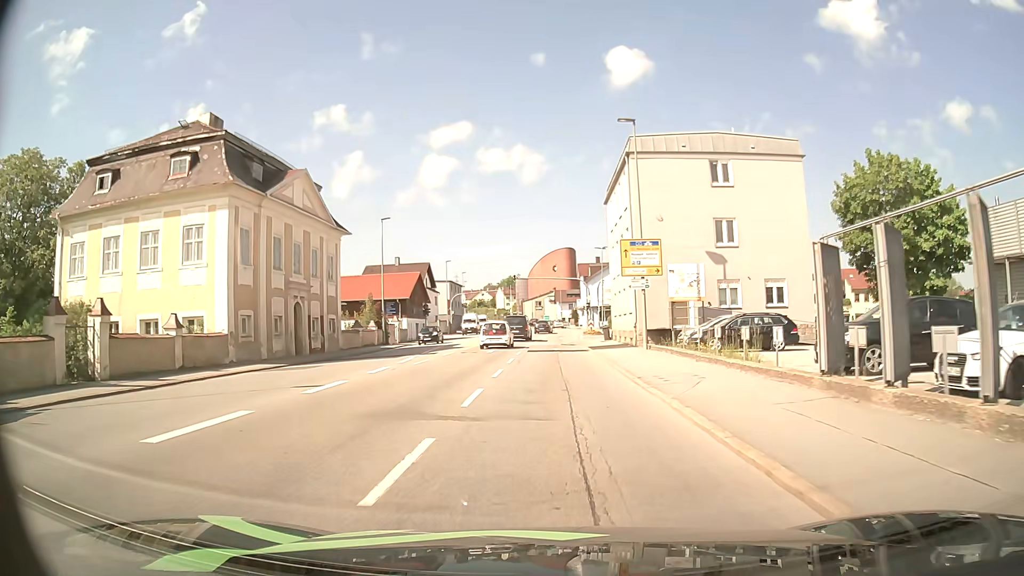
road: tertiary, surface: asphalt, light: Day
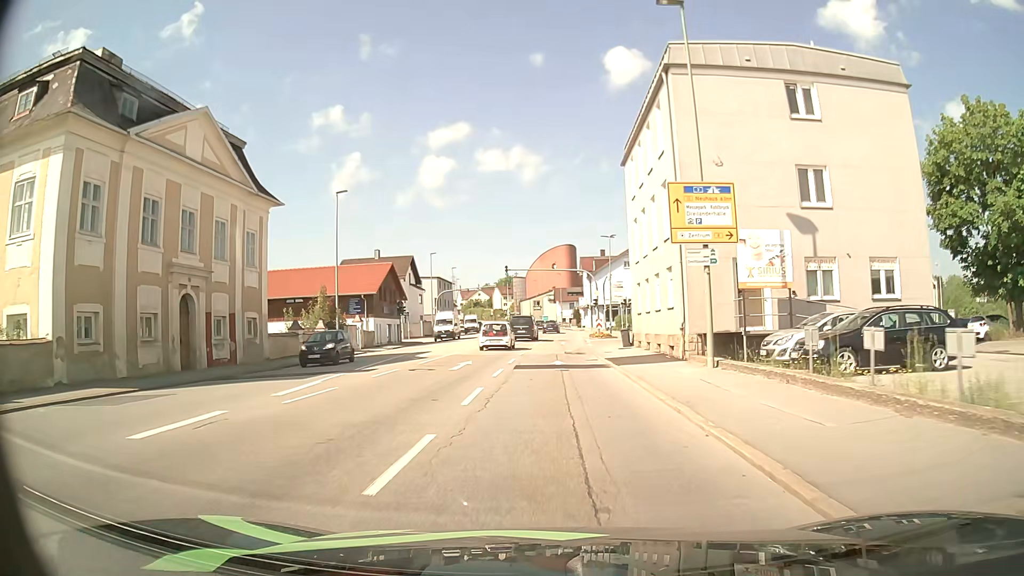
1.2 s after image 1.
(-0.1, +11.9) m; -1°
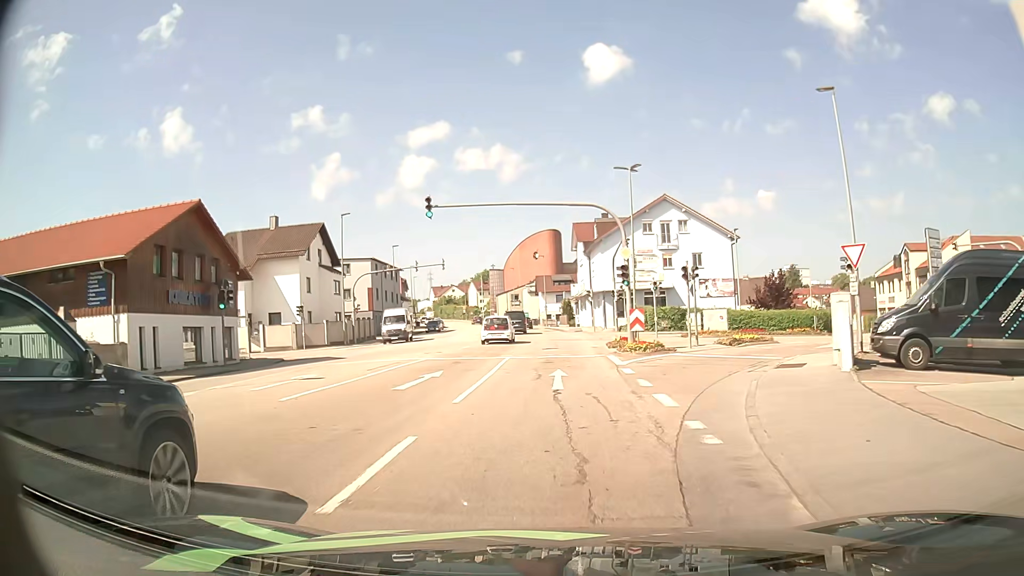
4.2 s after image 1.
(+0.3, +31.1) m; +1°
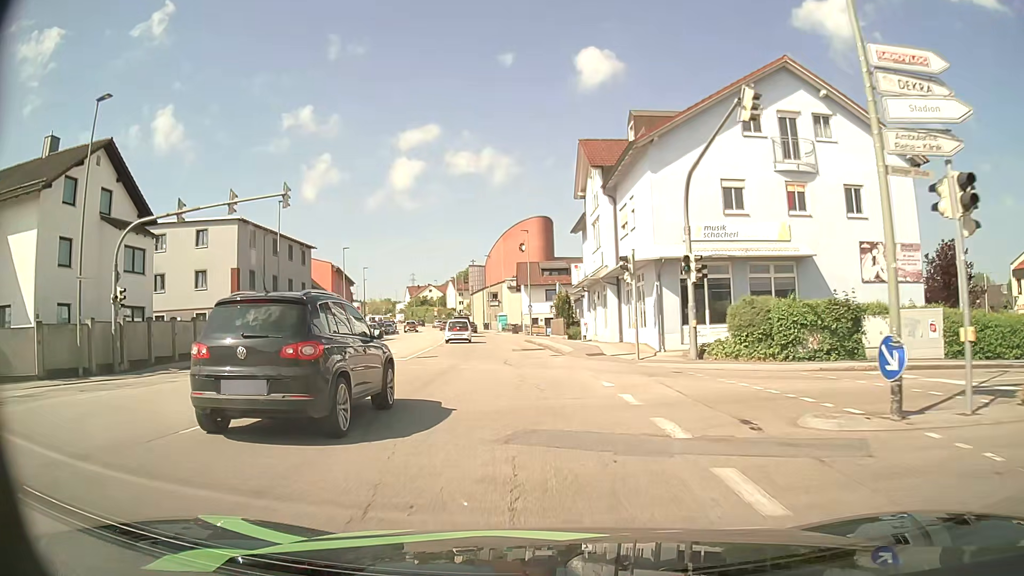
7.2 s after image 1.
(+0.3, +31.7) m; +1°
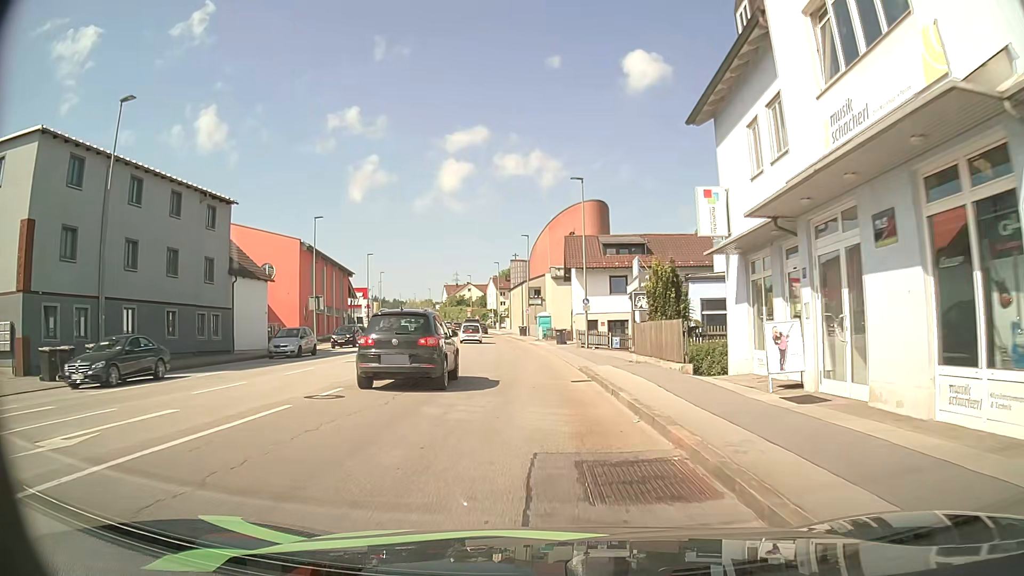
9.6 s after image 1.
(-0.9, +25.0) m; -4°
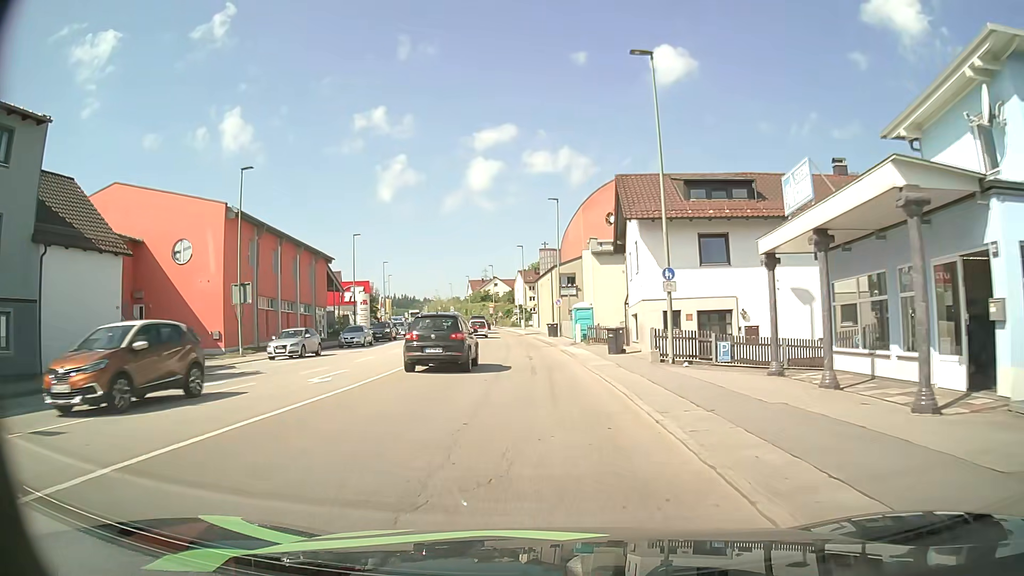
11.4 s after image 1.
(-0.2, +19.0) m; -2°
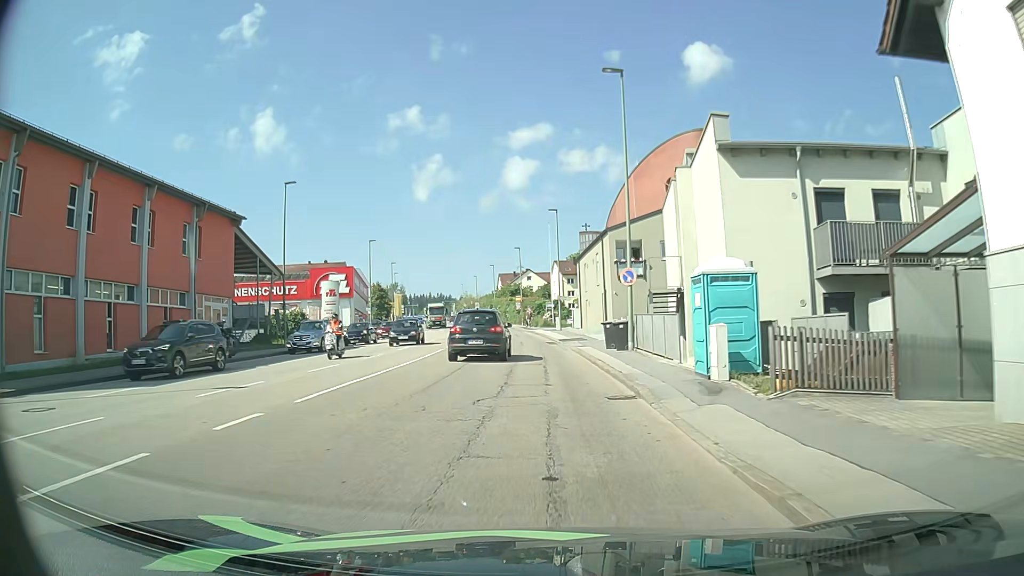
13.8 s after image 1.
(-0.7, +26.4) m; -4°
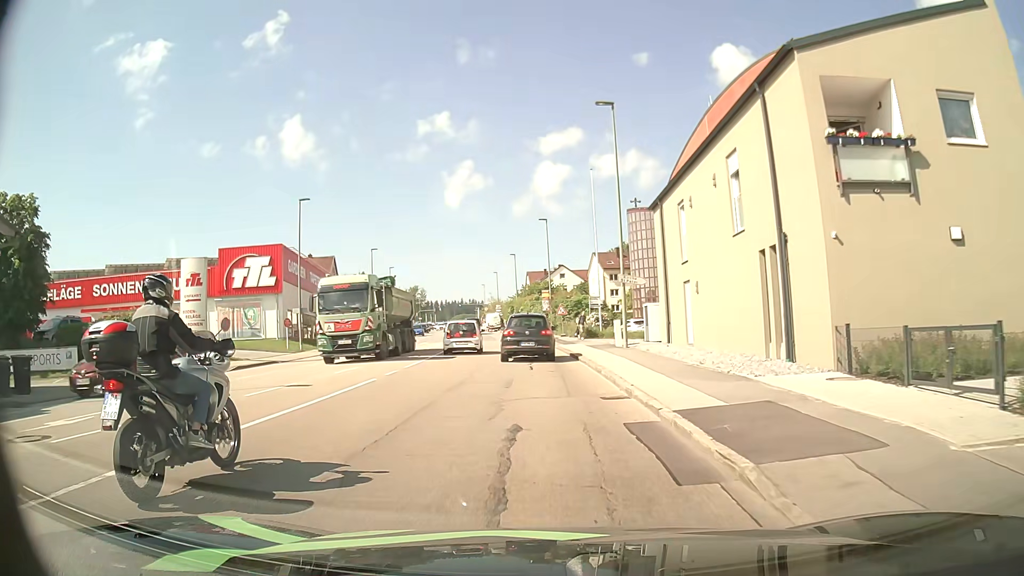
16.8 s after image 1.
(-0.2, +29.2) m; -3°
(0, +10) (0, +20) (-1, +30) (-1, +40) (-2, +50) (-3, +60) (-5, +70) (-7, +80) (-9, +89) (-10, +99) m
